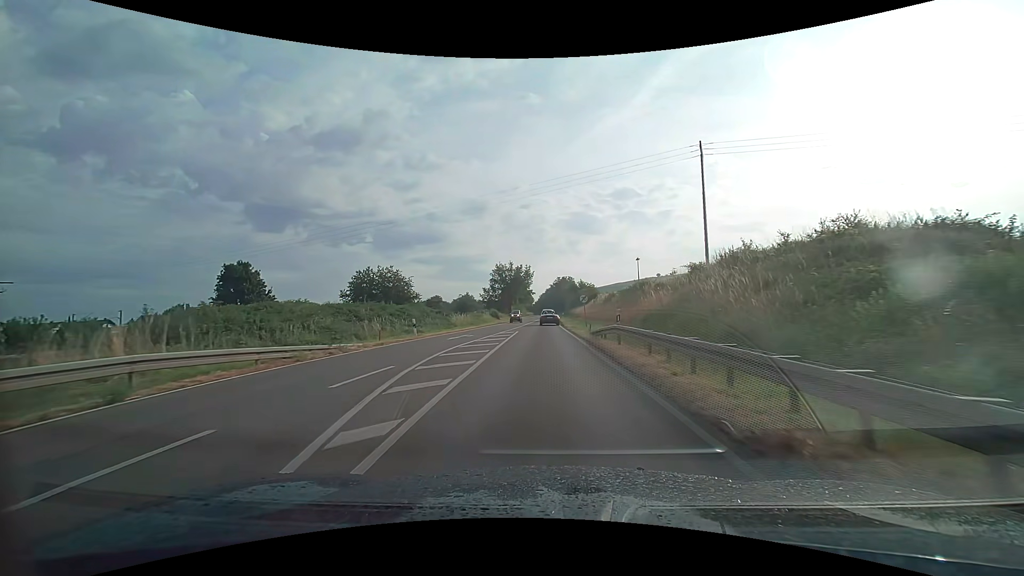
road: primary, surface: asphalt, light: Day
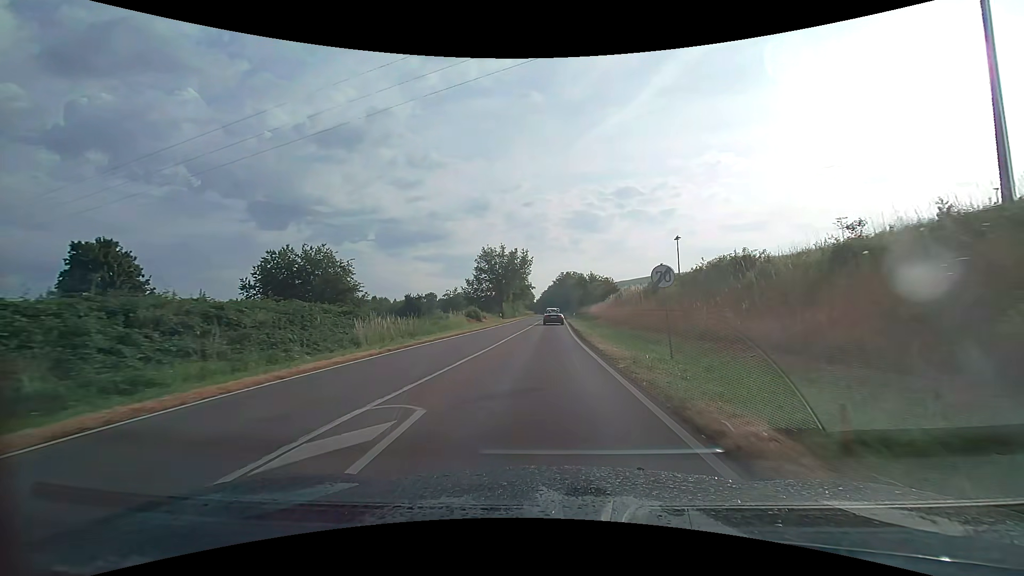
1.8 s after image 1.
(-0.1, +24.6) m; 0°
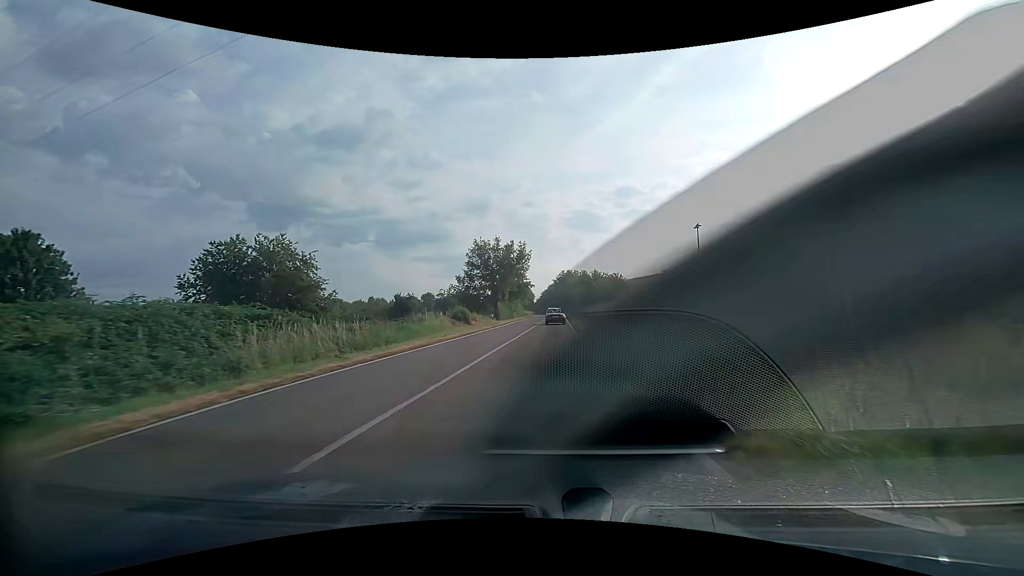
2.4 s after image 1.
(0.0, +8.4) m; 0°
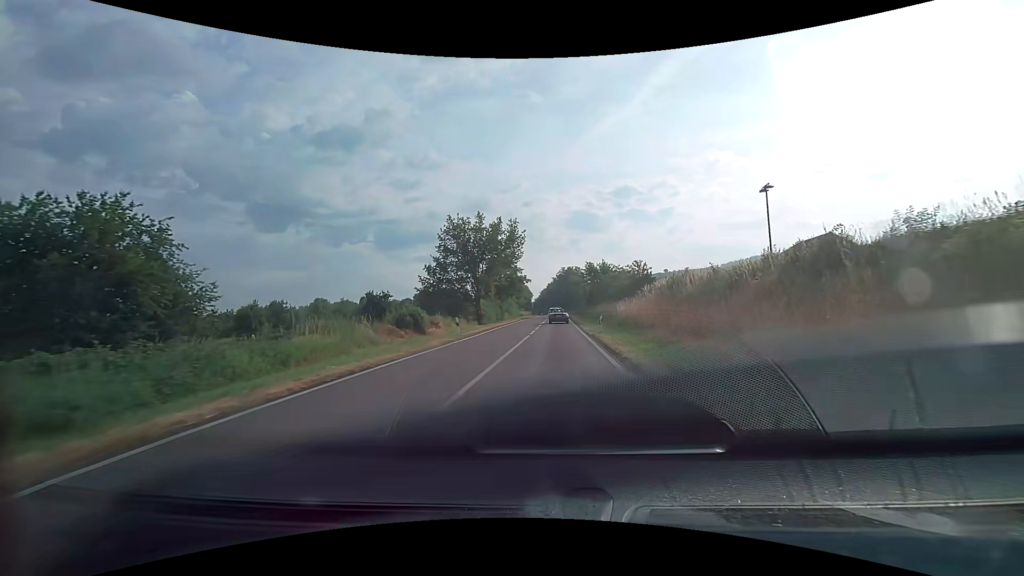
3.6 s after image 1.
(0.0, +17.0) m; 0°
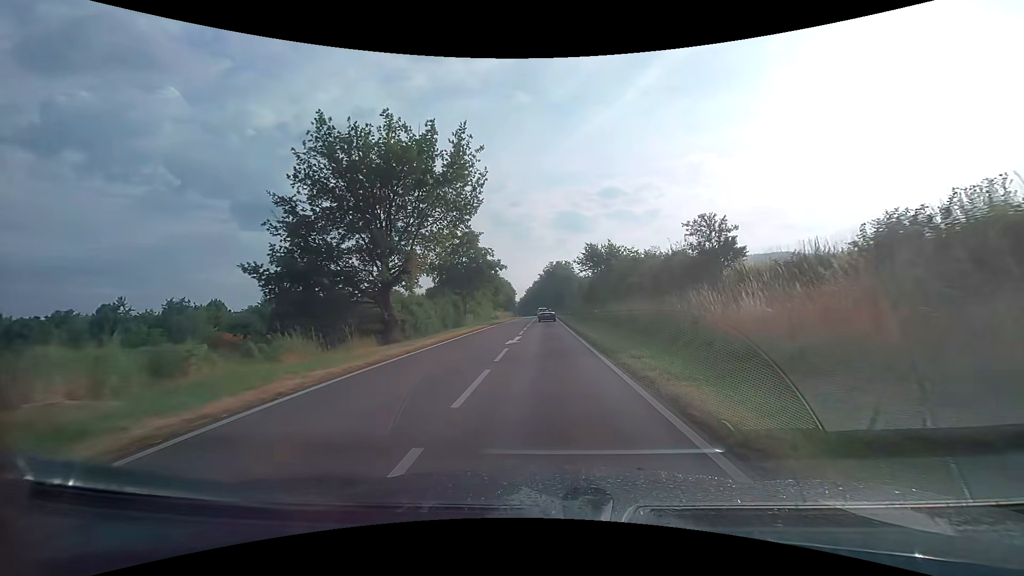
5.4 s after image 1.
(+0.3, +26.0) m; +1°
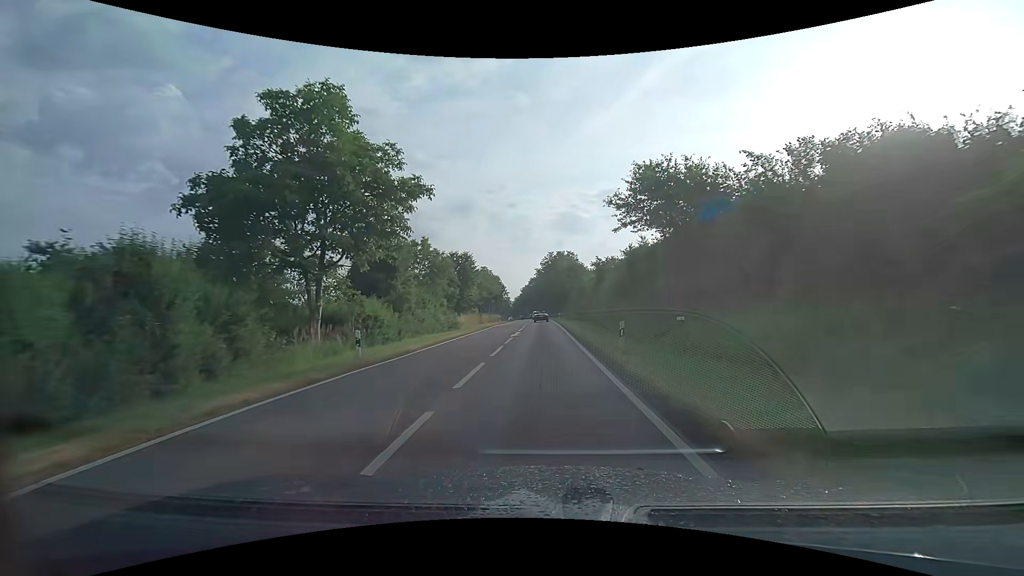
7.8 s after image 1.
(+0.3, +35.4) m; +1°
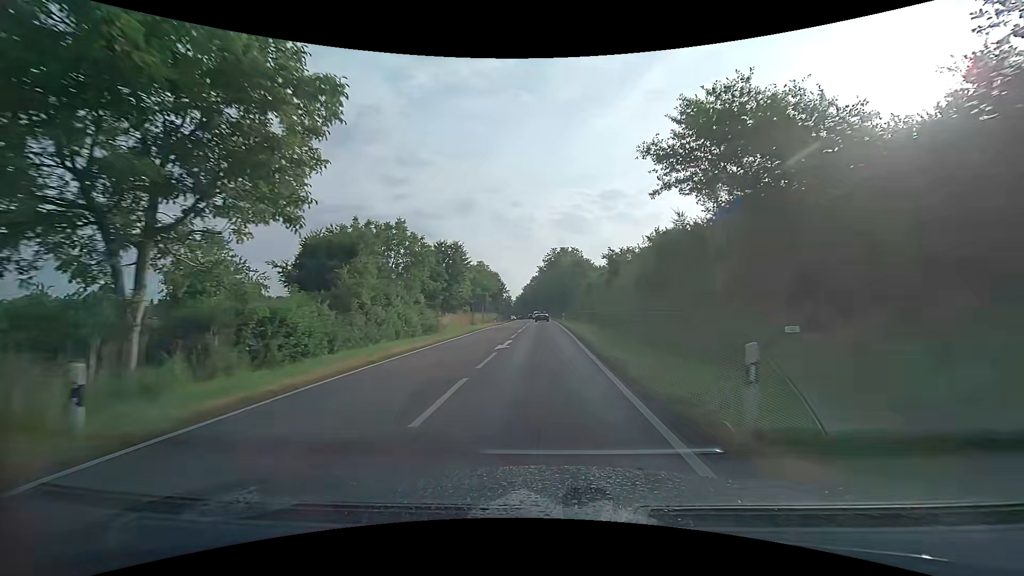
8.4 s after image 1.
(0.0, +8.9) m; 0°
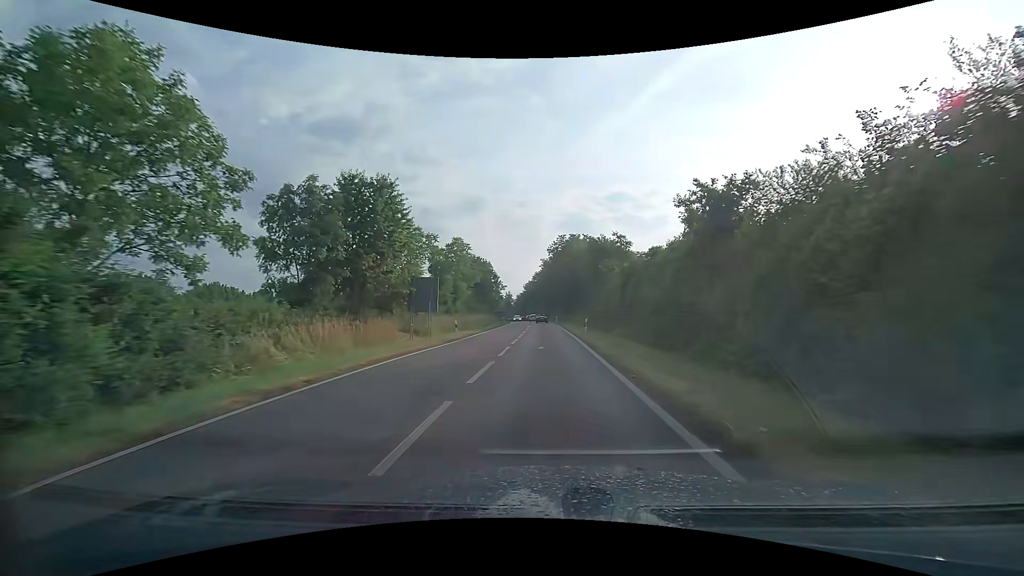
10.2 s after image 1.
(-0.1, +26.7) m; -1°
(0, +10) (0, +20) (0, +30) (+1, +40) (+1, +50) (+1, +60) (+1, +70) (+1, +80) (0, +90) (0, +100) m
